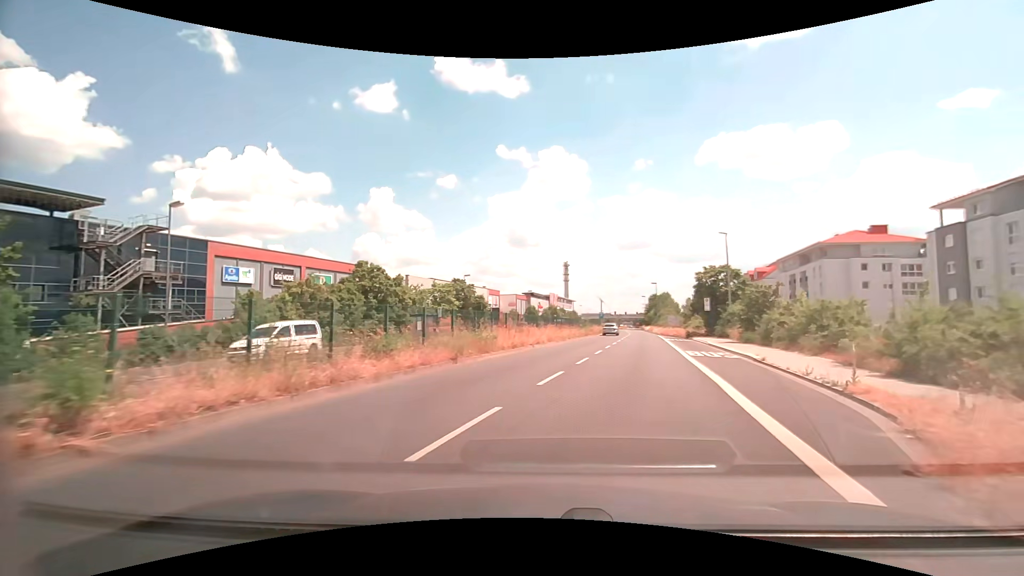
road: secondary_link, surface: asphalt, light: Day
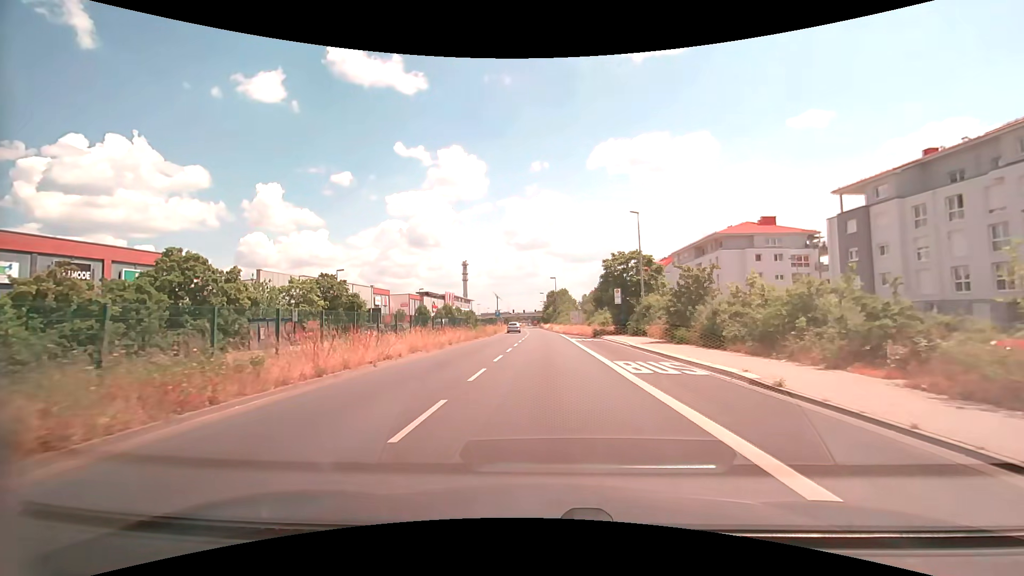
(+1.3, +10.8) m; +11°
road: primary
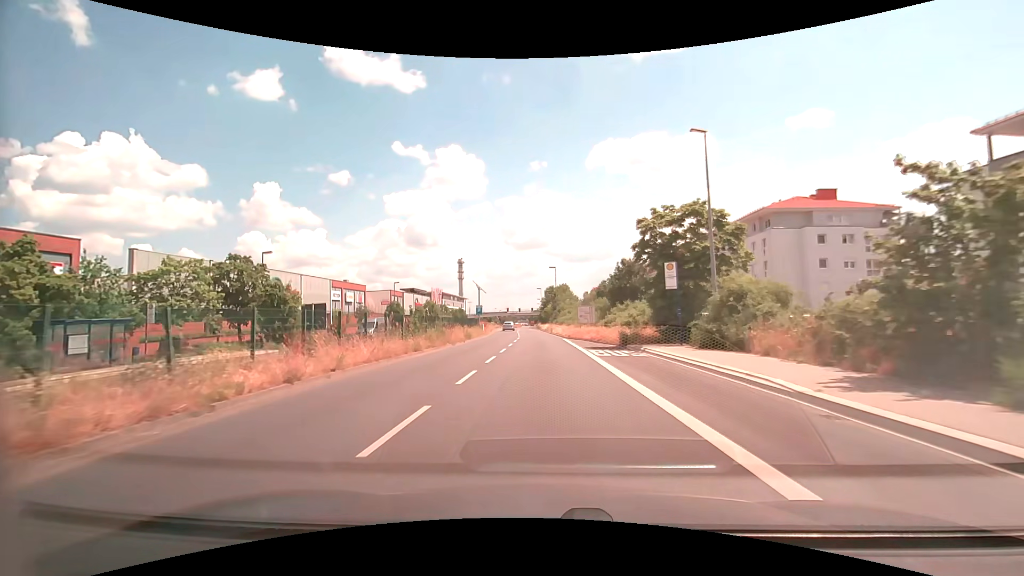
(+0.1, +18.7) m; 0°
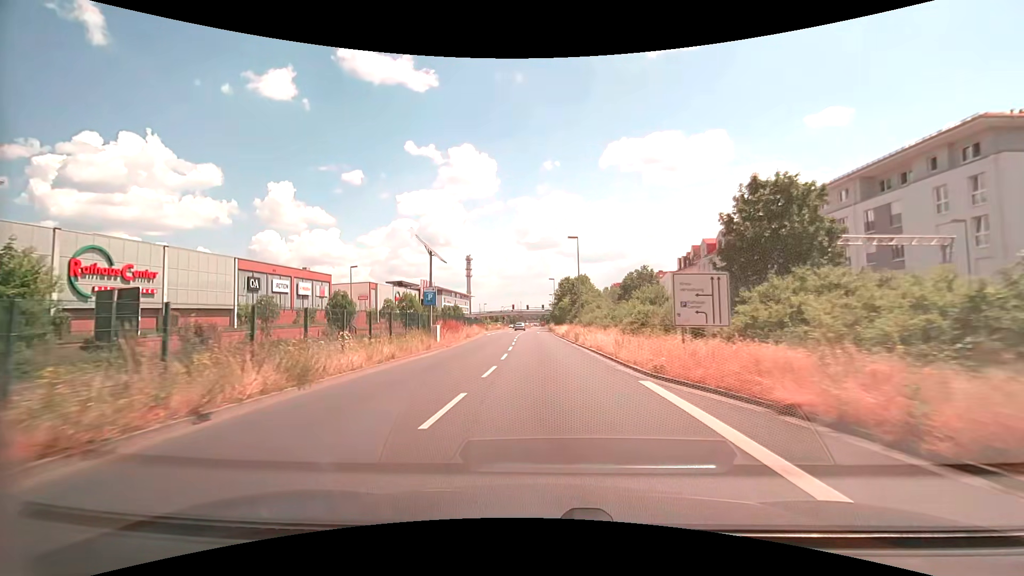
(-0.3, +29.0) m; -1°
(0, +10) (0, +20) (0, +30) (-1, +40) (-1, +50) (-1, +60) (-1, +70) (-1, +80) (-1, +90) (-1, +100) m
